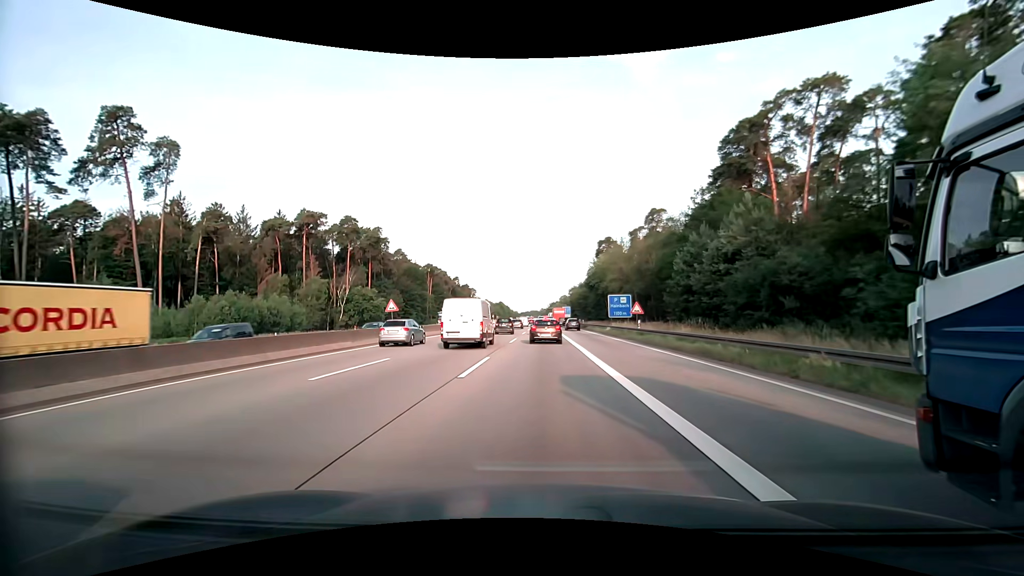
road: motorway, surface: asphalt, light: Day
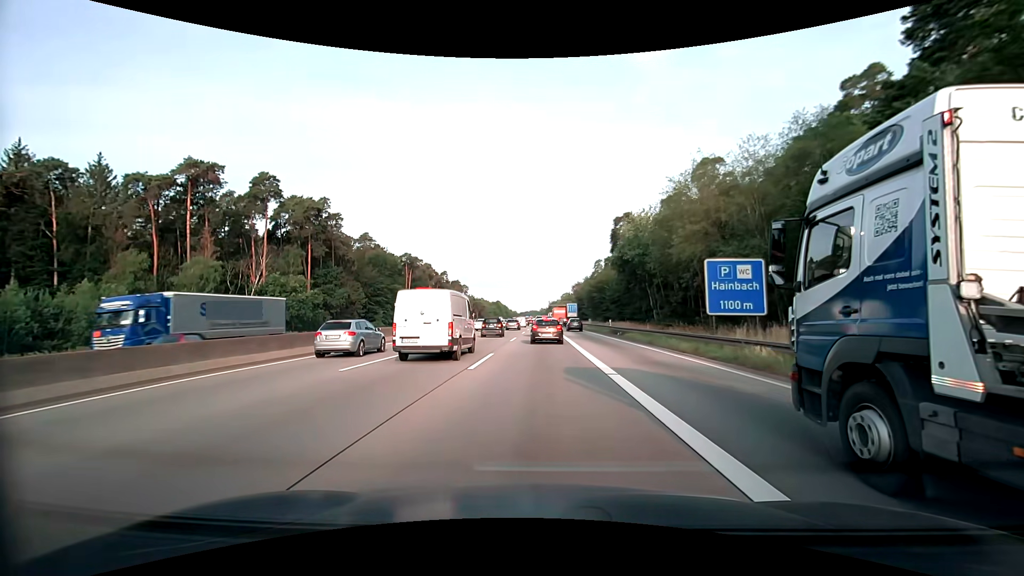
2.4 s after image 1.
(-0.1, +33.9) m; 0°
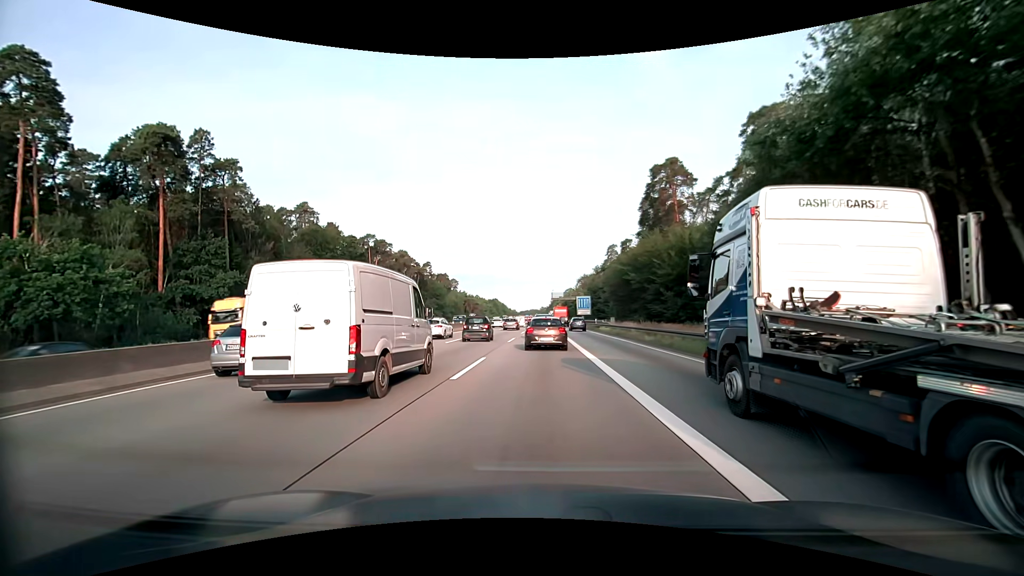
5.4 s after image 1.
(0.0, +38.2) m; 0°
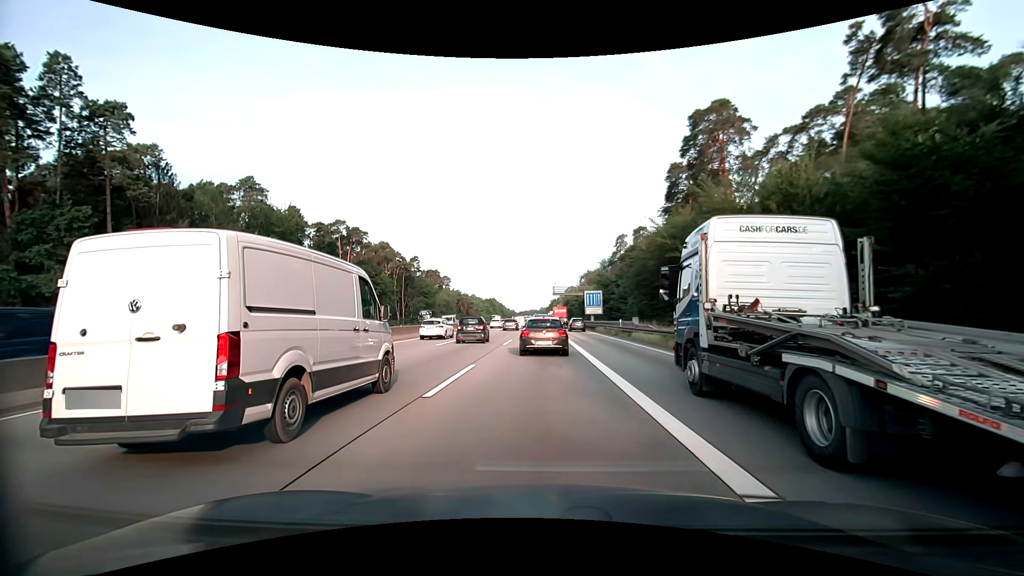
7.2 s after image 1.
(0.0, +20.3) m; 0°
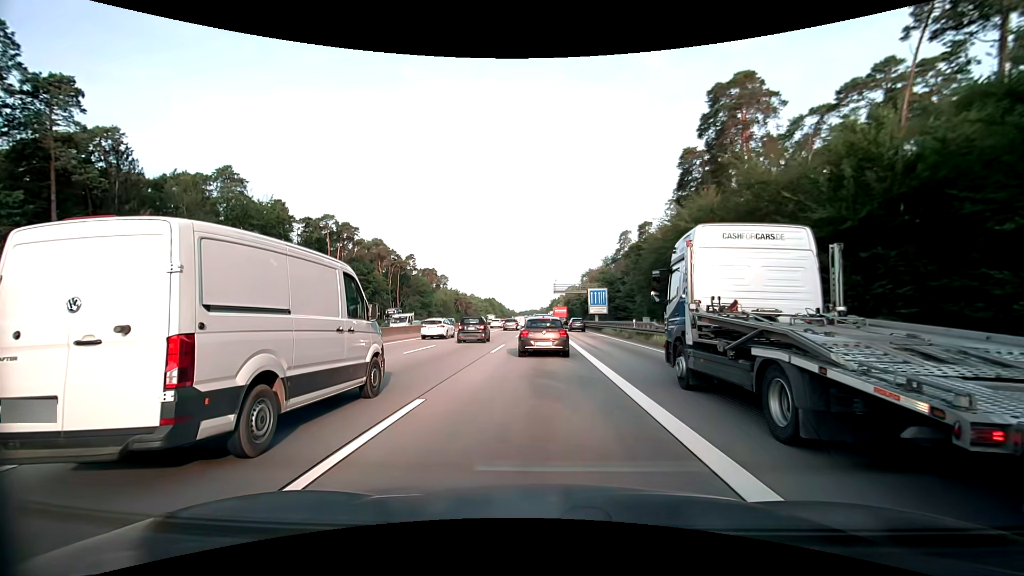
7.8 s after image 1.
(0.0, +6.3) m; 0°
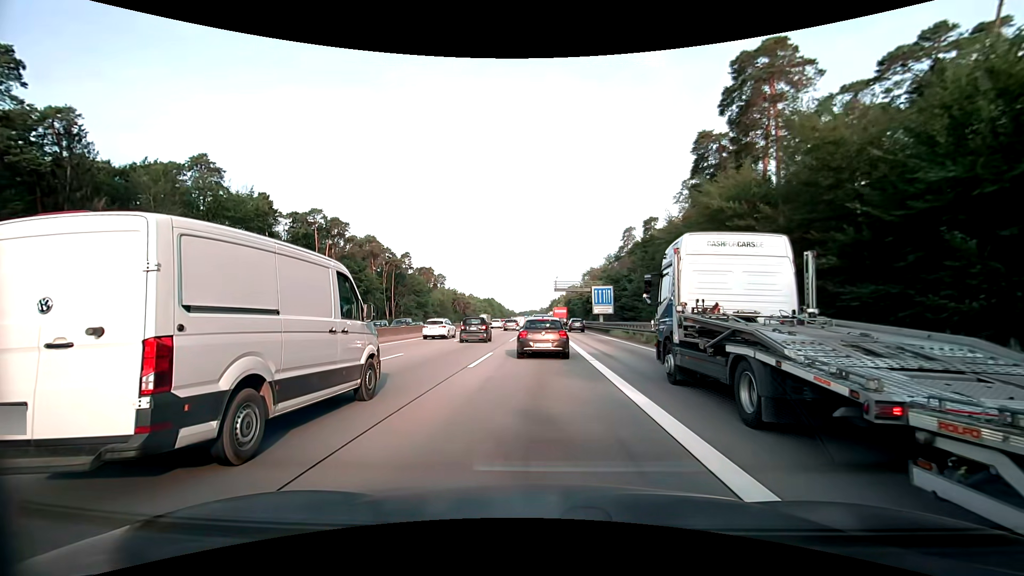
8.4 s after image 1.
(0.0, +6.1) m; -1°
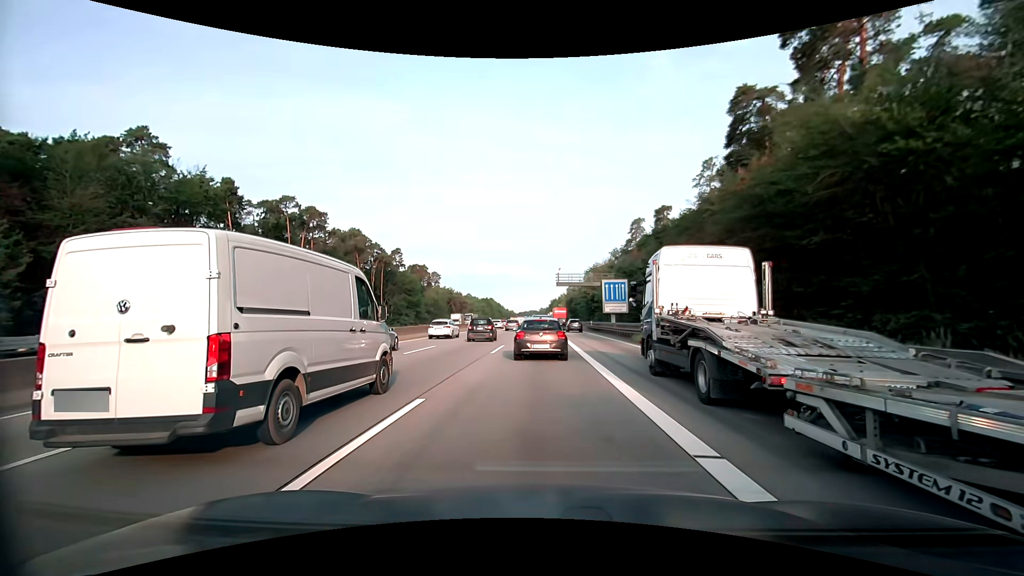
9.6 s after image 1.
(+0.2, +11.6) m; +1°
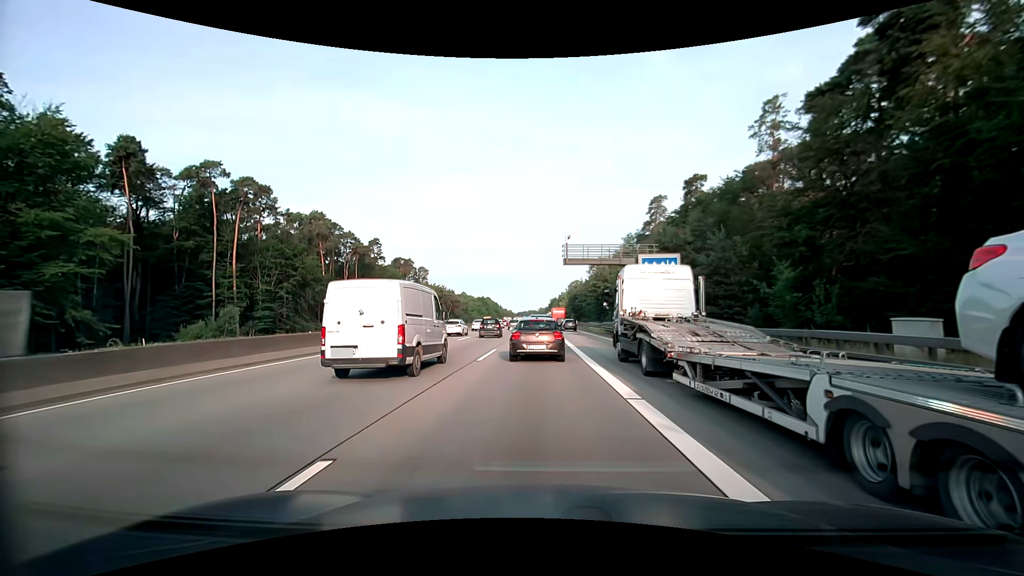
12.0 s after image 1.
(0.0, +21.5) m; 0°
(0, +10) (0, +20) (0, +30) (0, +40) (0, +50) (0, +60) (0, +70) (0, +80) (0, +90) (0, +100) m
